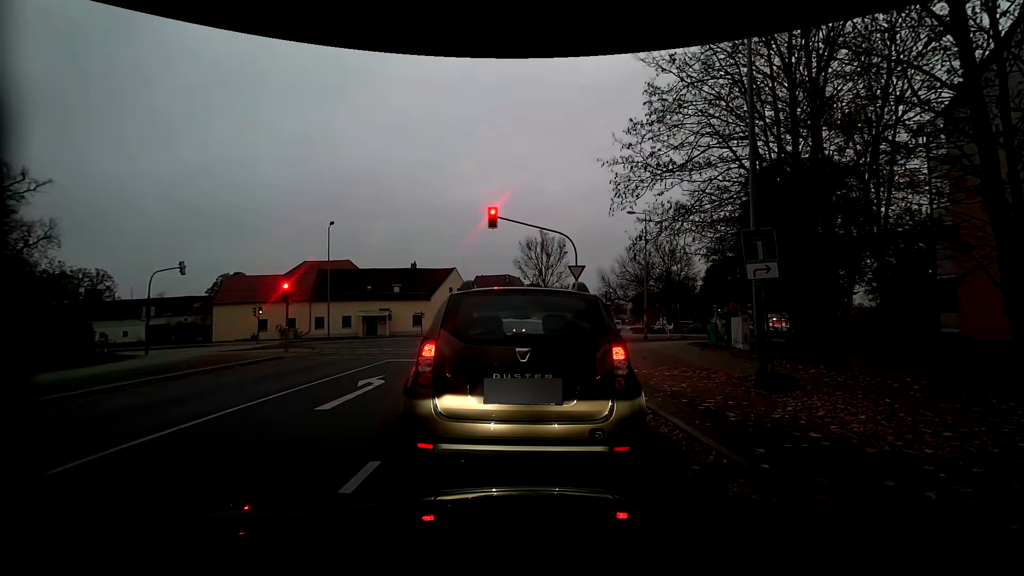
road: residential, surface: asphalt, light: Day
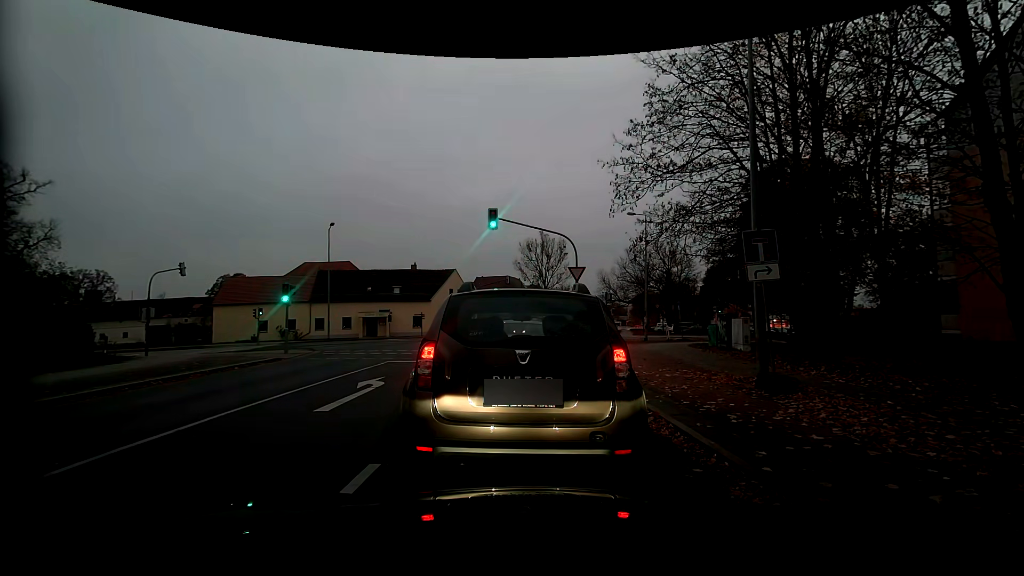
(0.0, +0.1) m; 0°
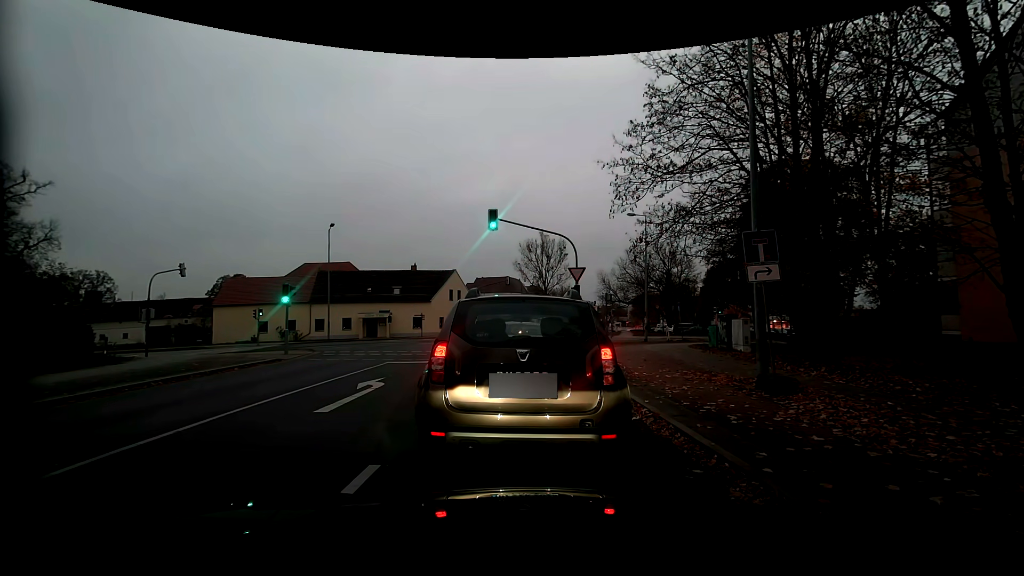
(0.0, 0.0) m; 0°
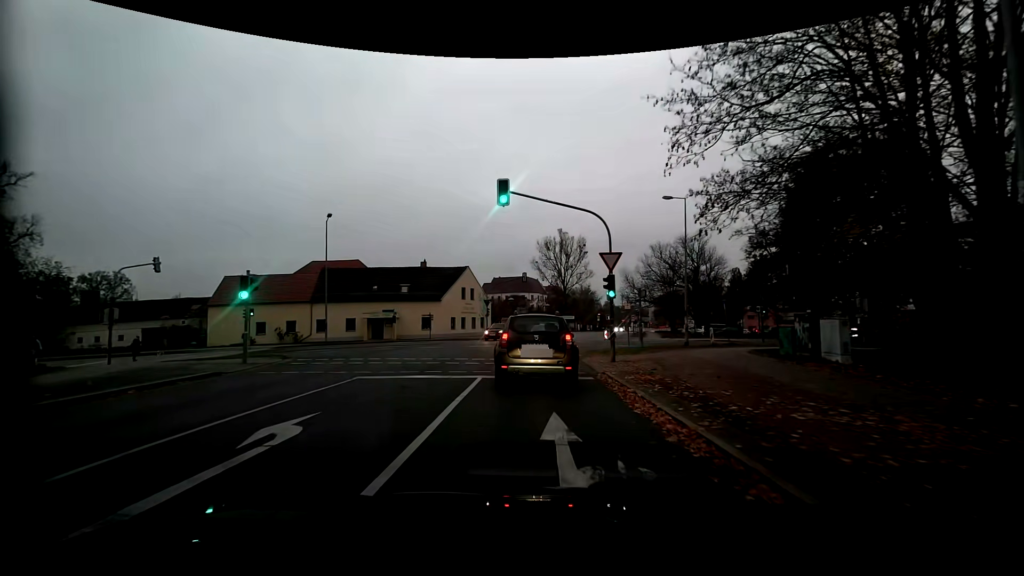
(+0.2, +5.6) m; 0°
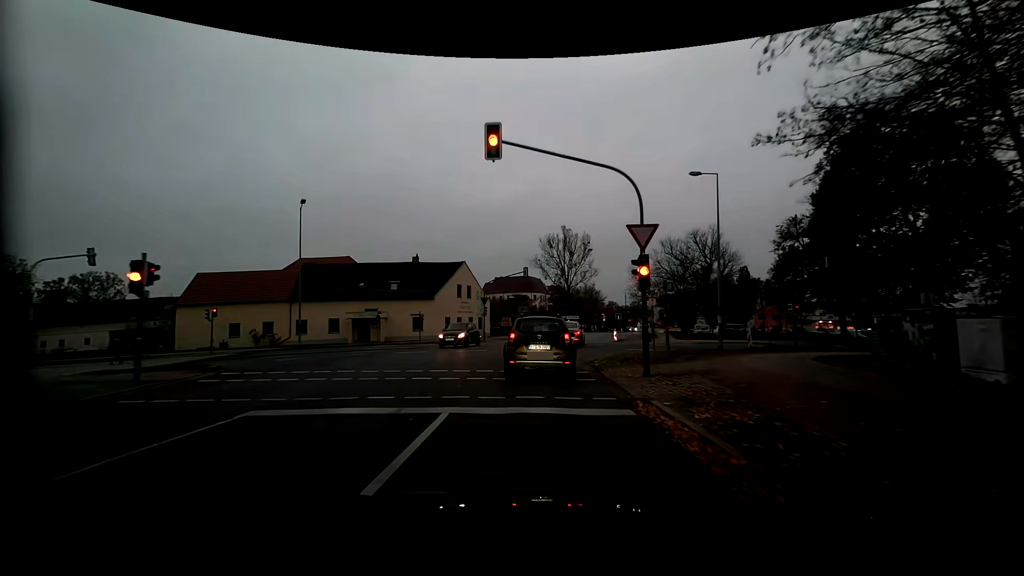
(+0.1, +5.4) m; 0°
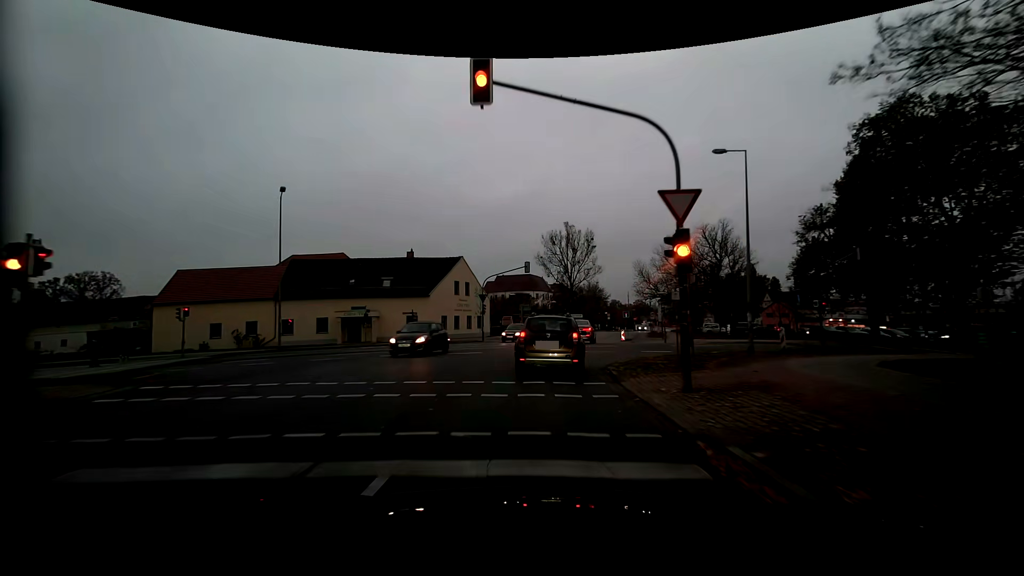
(+0.1, +3.4) m; 0°
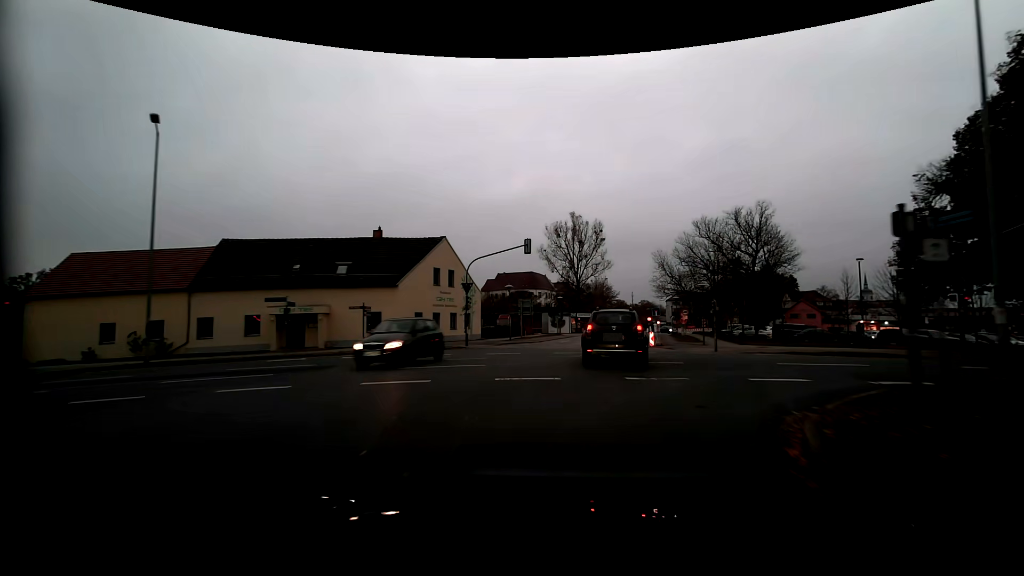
(0.0, +11.8) m; +1°
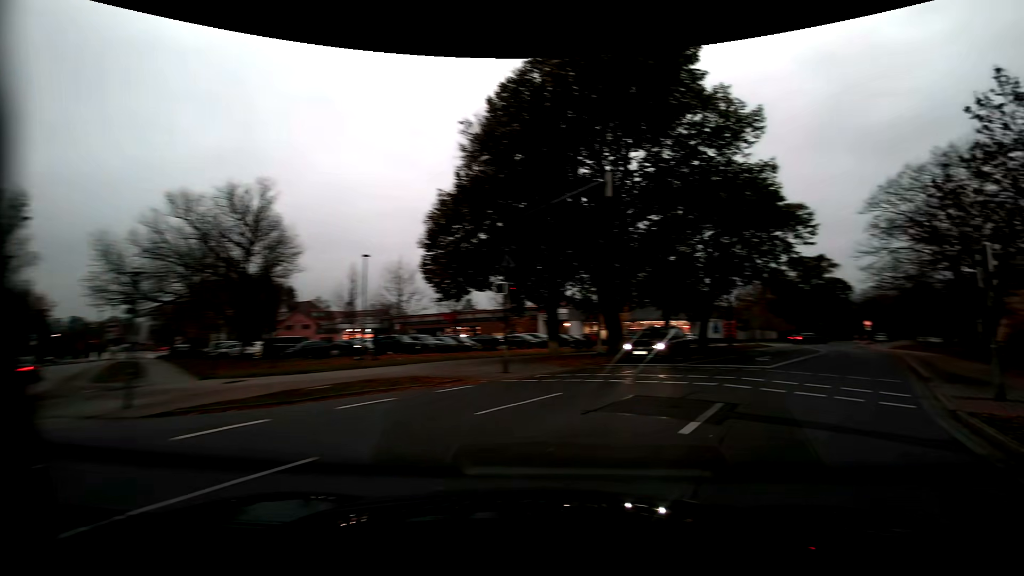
(+5.6, +15.3) m; +54°
